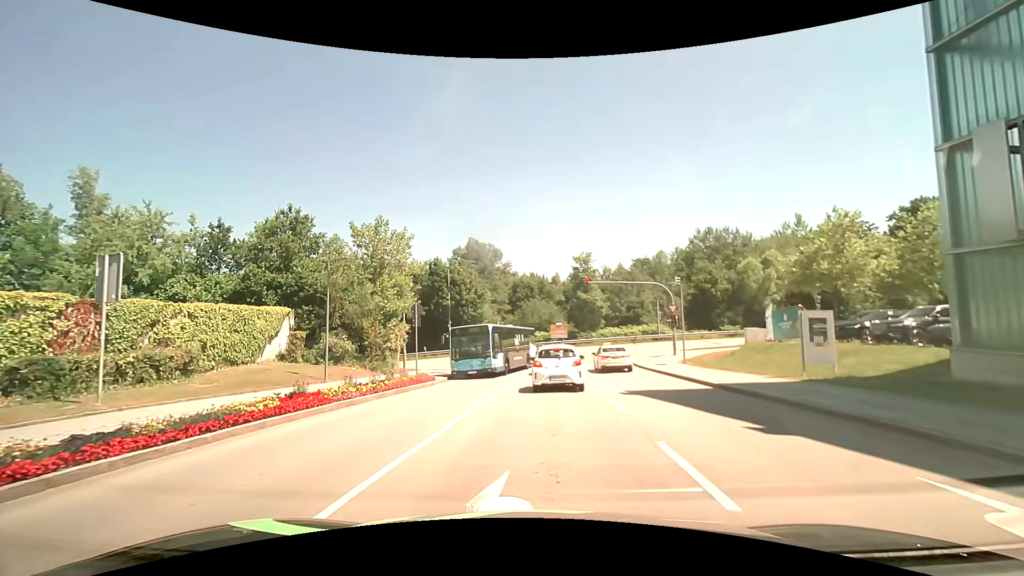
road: residential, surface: asphalt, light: Day
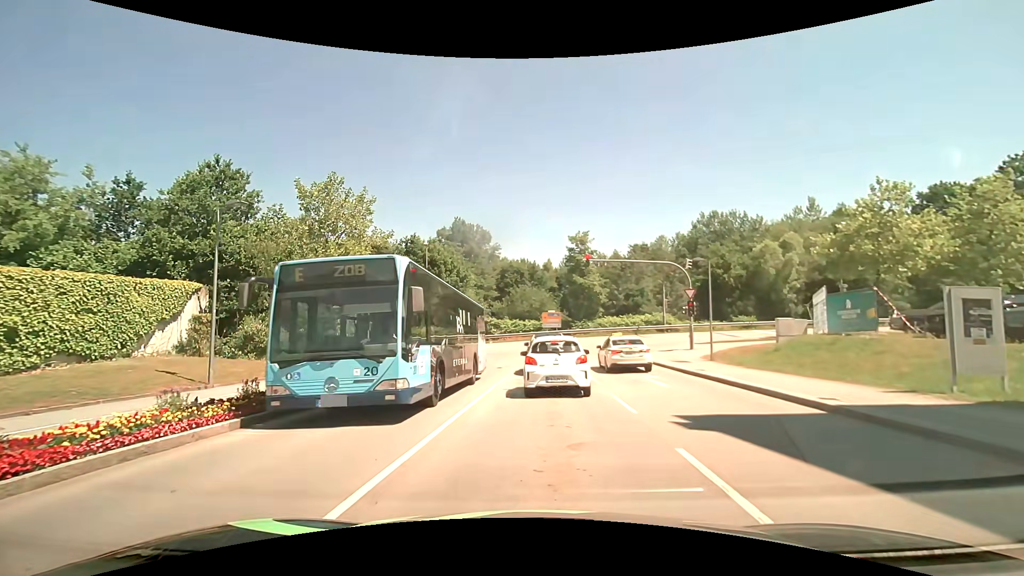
(+0.1, +6.6) m; 0°
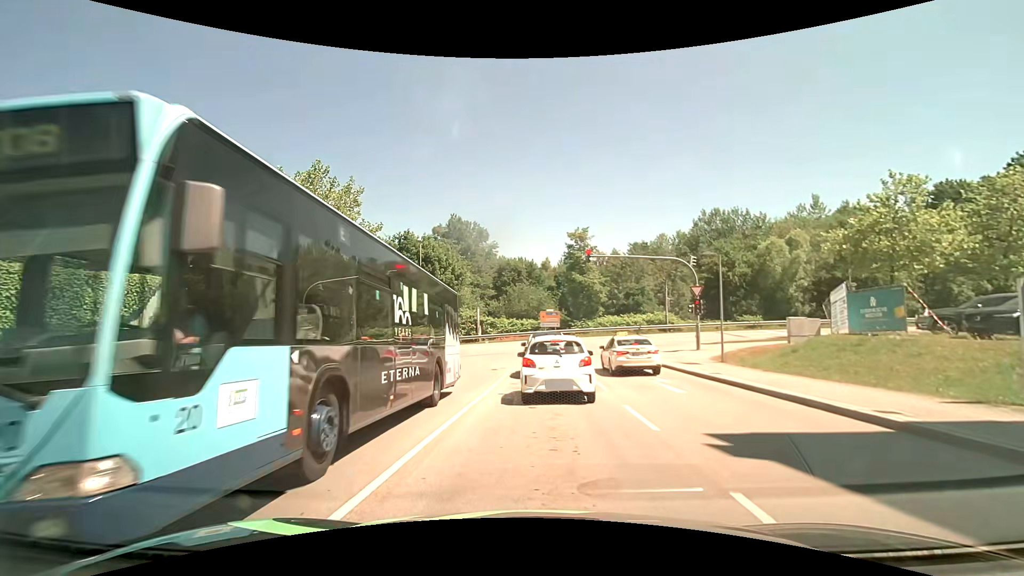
(0.0, +1.8) m; +2°
